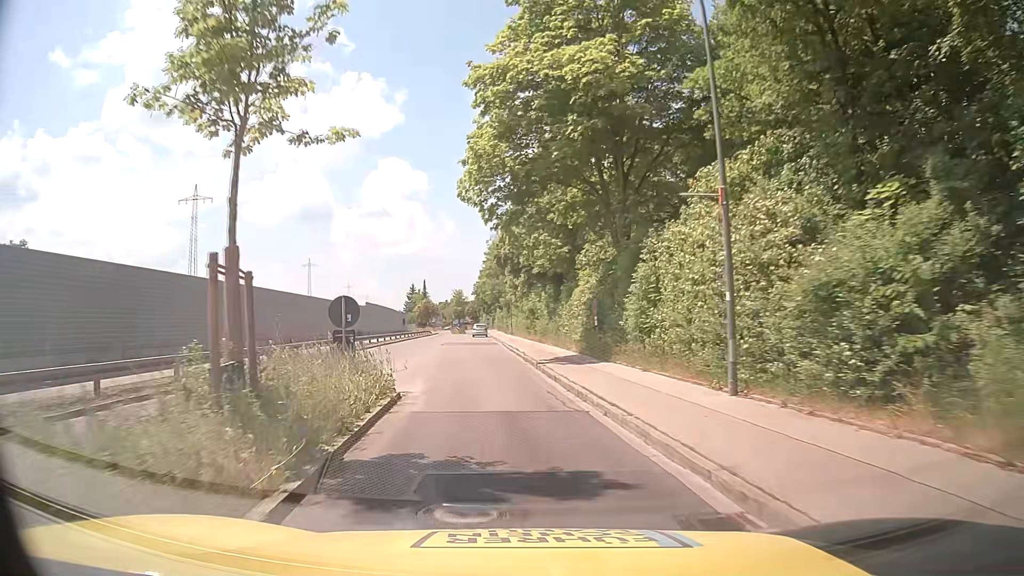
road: tertiary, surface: asphalt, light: Day
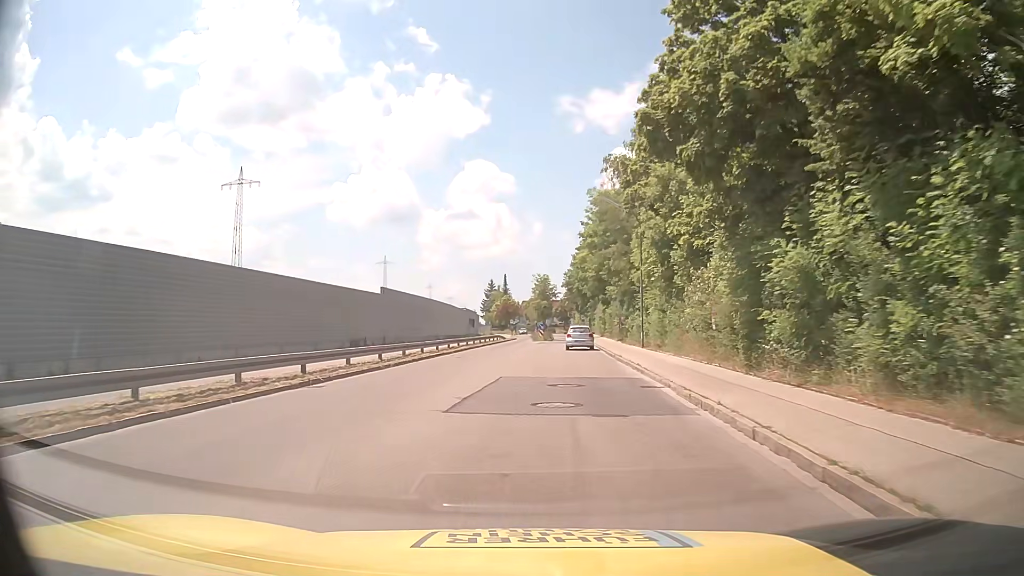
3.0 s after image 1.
(-3.4, +34.3) m; -8°
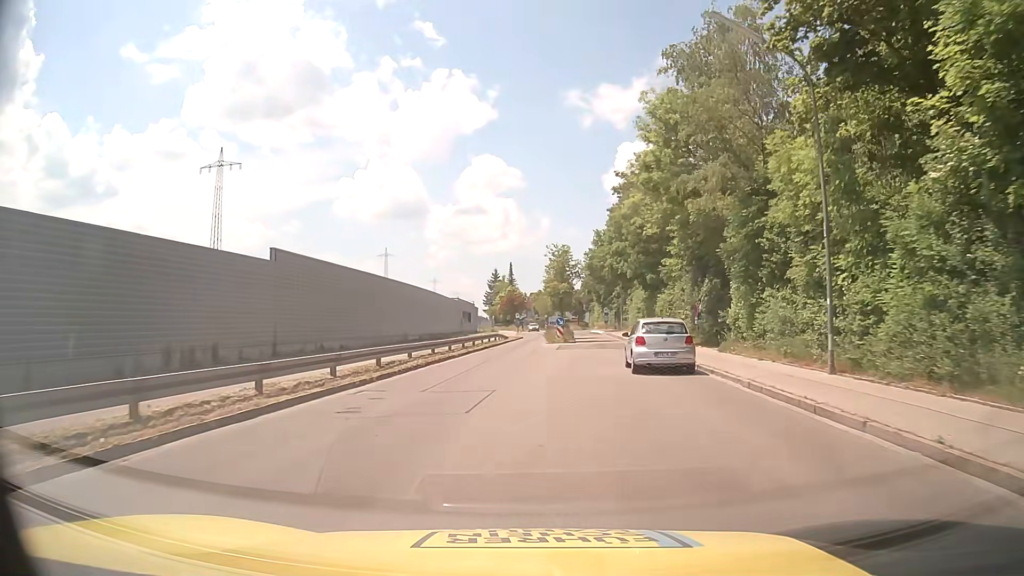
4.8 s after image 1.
(-0.3, +22.1) m; -1°
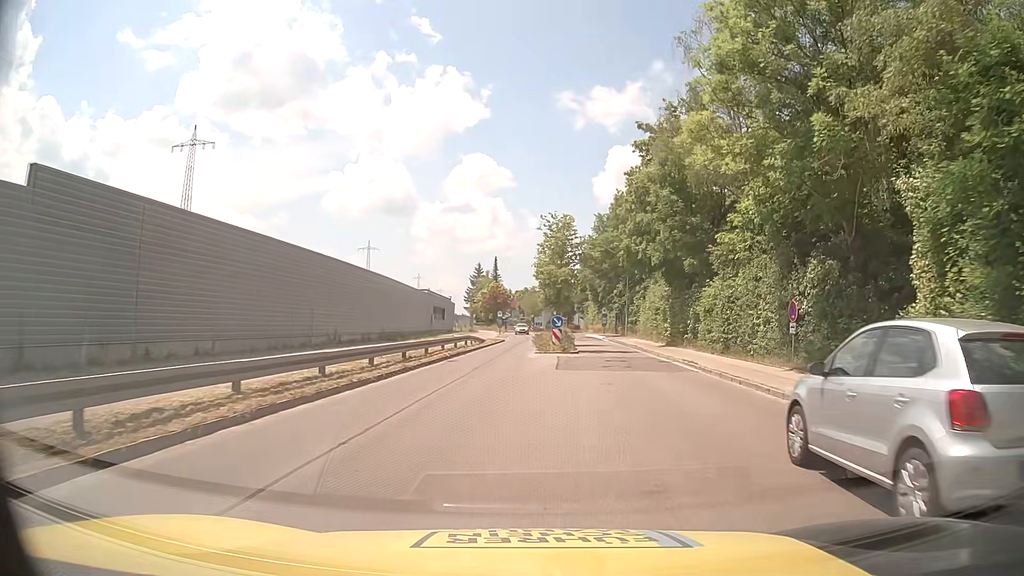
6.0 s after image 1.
(0.0, +13.7) m; +1°
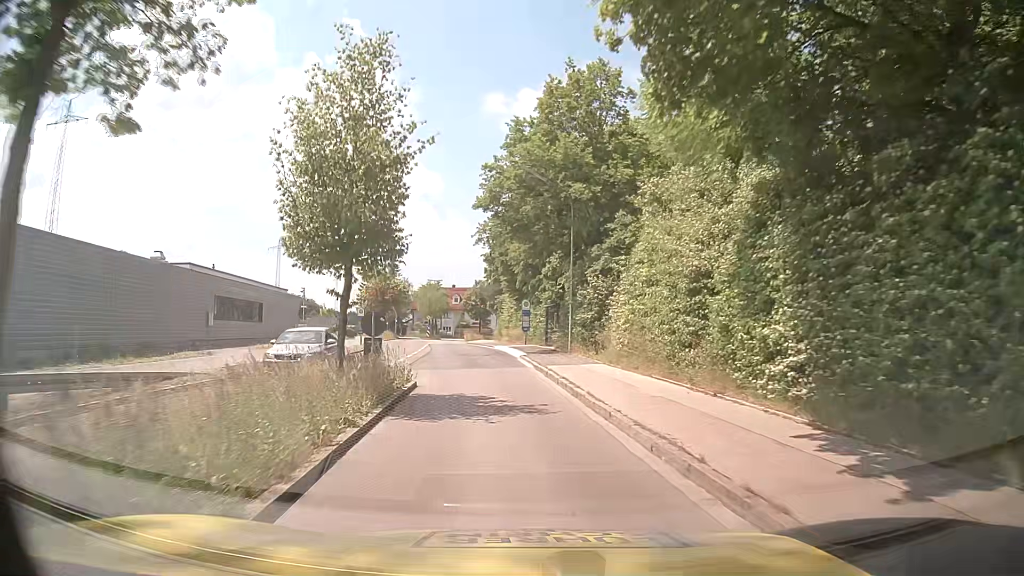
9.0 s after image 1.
(+3.9, +31.3) m; +7°
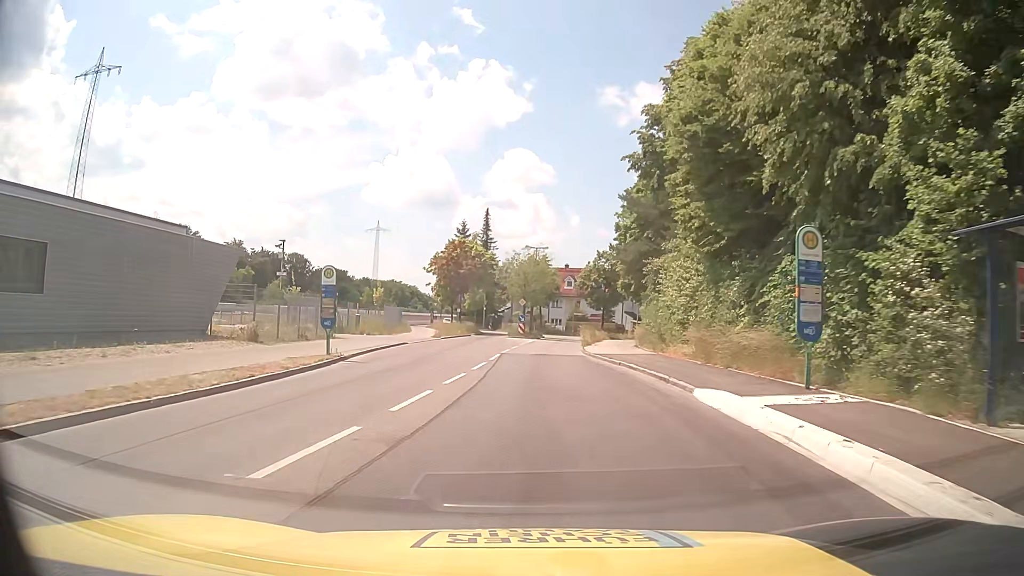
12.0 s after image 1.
(-2.5, +32.1) m; -9°
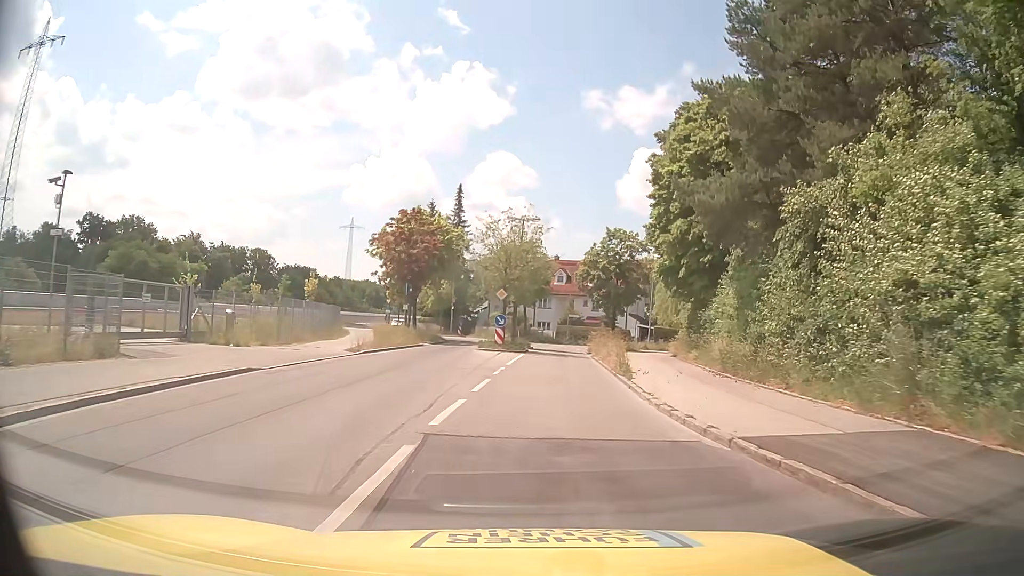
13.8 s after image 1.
(-0.2, +18.9) m; +1°
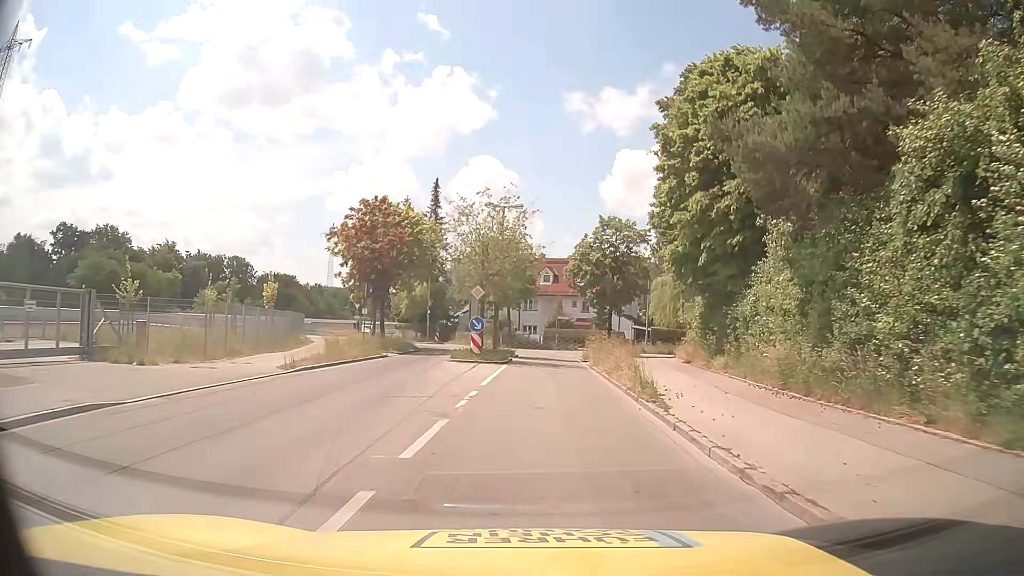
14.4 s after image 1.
(+0.1, +6.1) m; +2°
(0, +10) (0, +20) (+1, +30) (+1, +40) (0, +50) (-5, +59) (-12, +66) (-18, +74) (-21, +83) (-22, +93) m
